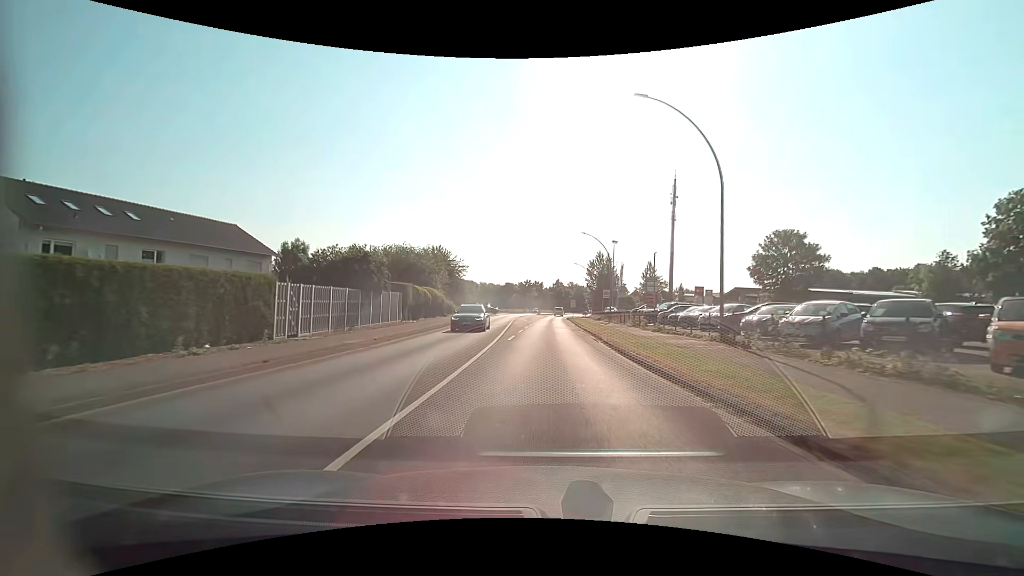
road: primary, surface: asphalt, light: Day
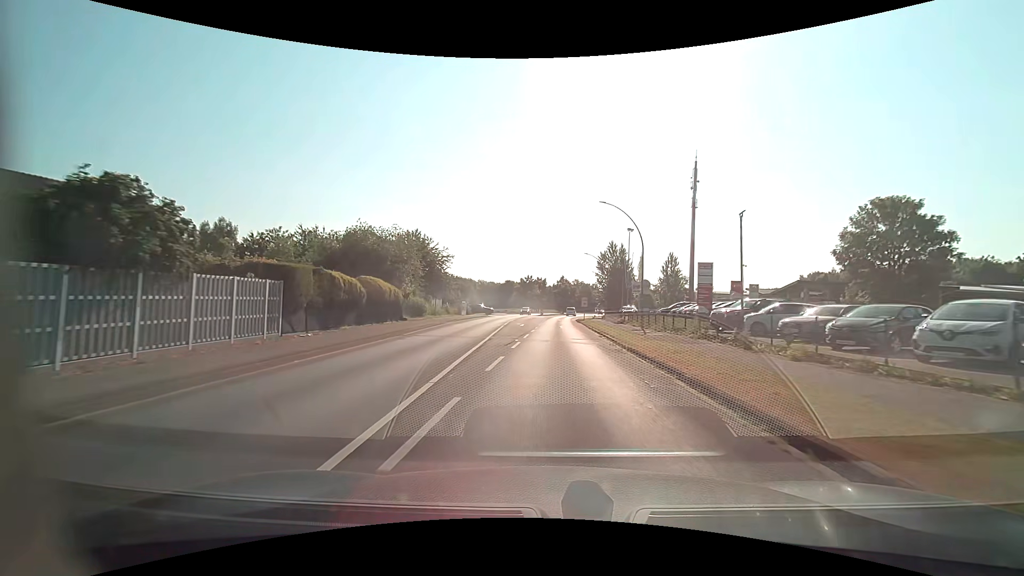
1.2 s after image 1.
(-0.1, +16.1) m; -1°
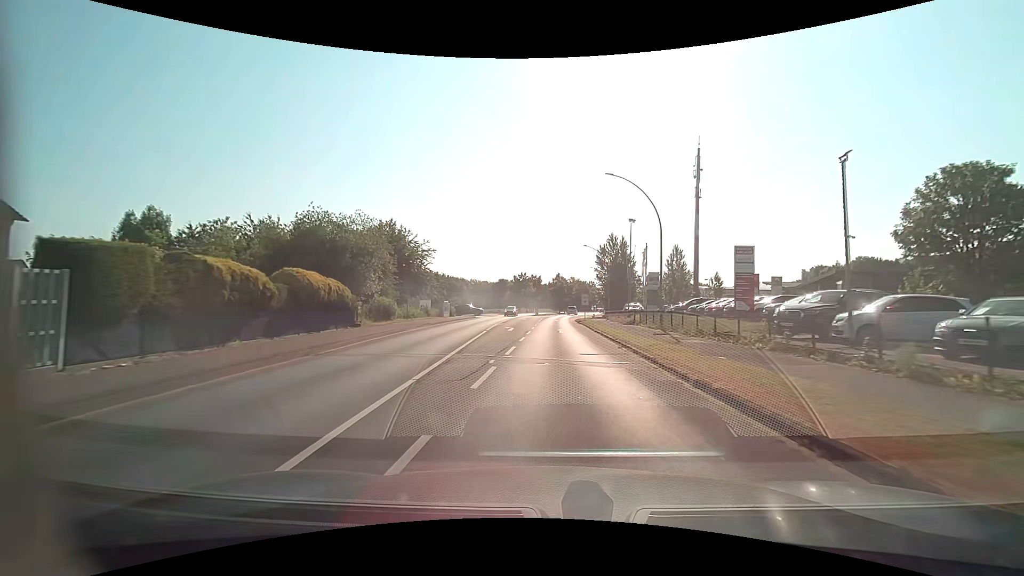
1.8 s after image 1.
(+0.1, +8.1) m; +1°
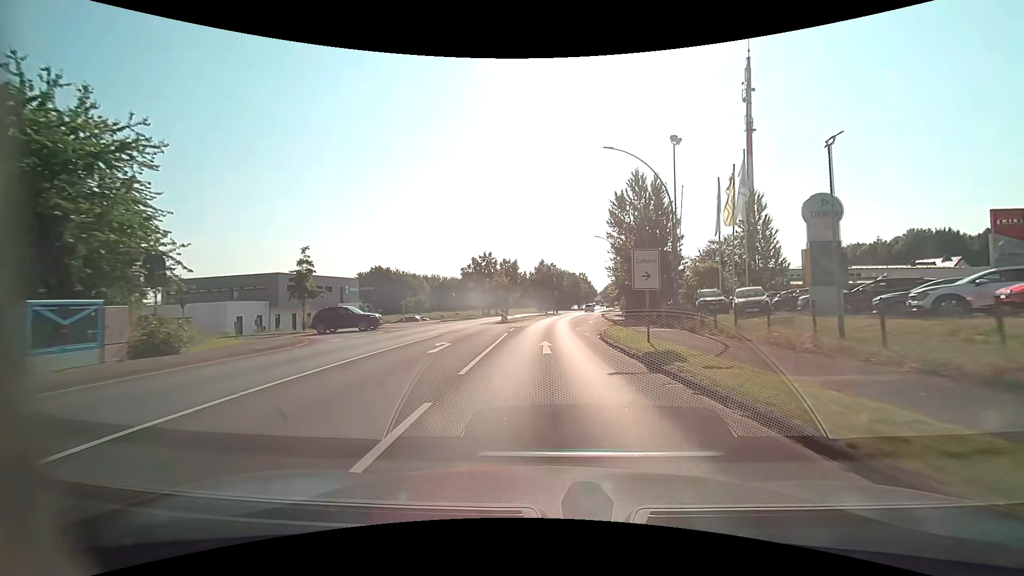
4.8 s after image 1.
(+0.7, +40.5) m; +2°
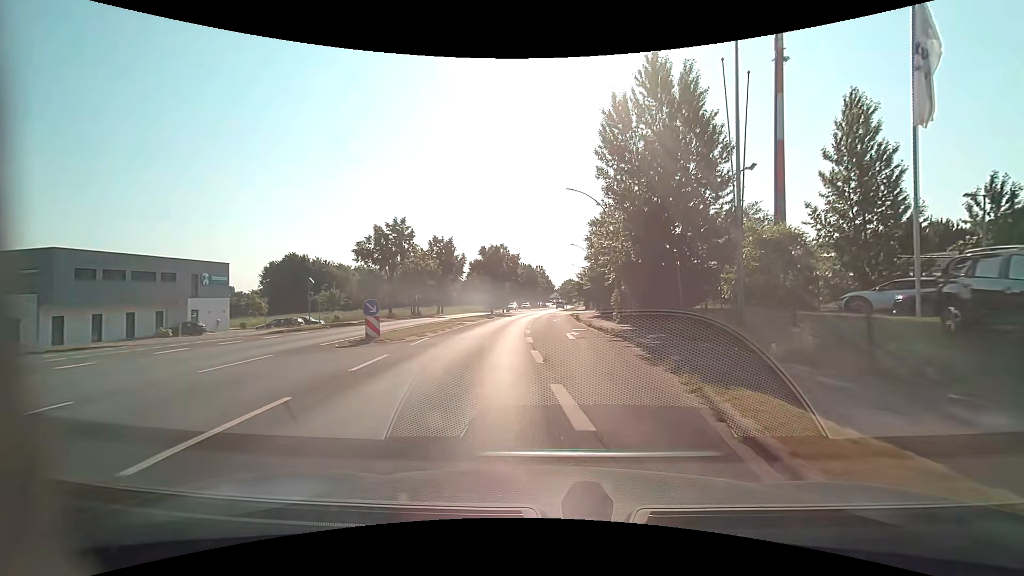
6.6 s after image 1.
(+0.9, +24.2) m; +5°
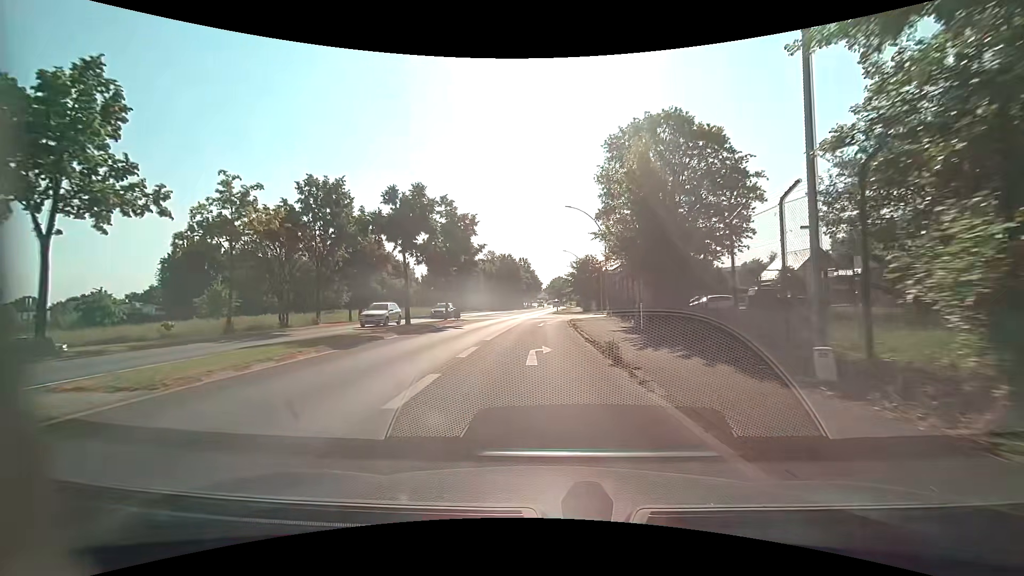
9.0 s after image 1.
(+0.8, +28.7) m; +1°
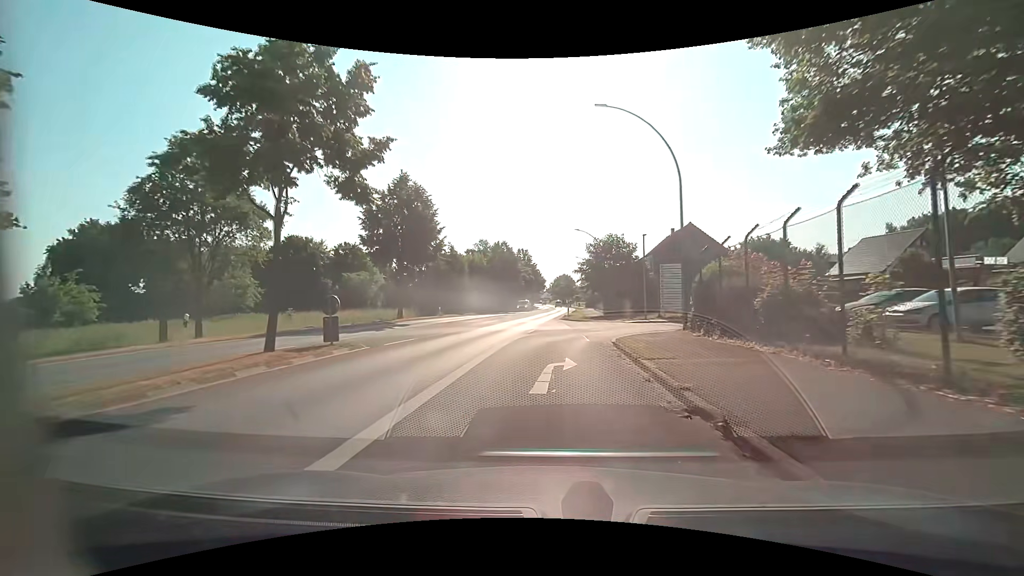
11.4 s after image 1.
(+0.1, +22.9) m; 0°
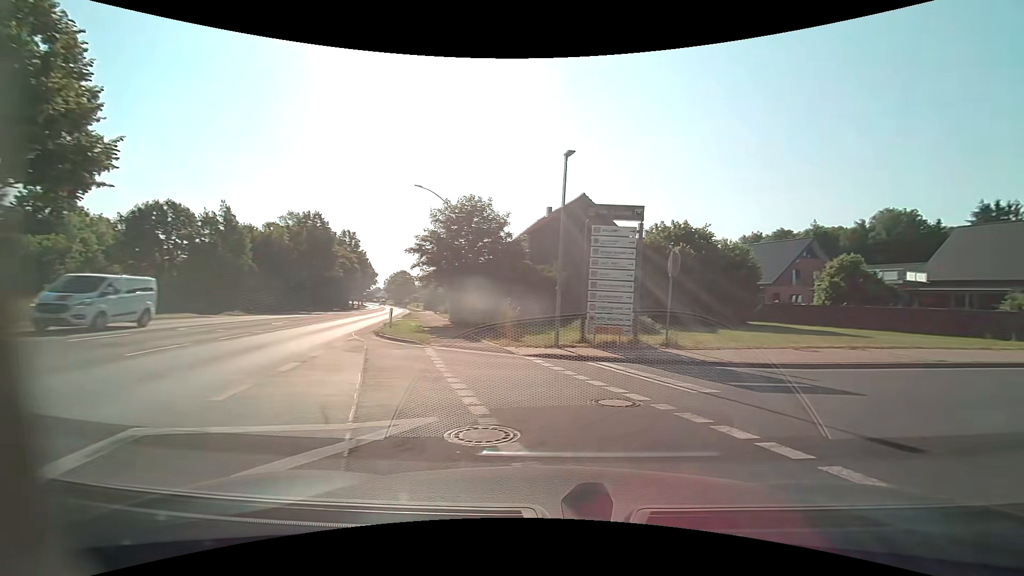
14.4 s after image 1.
(+1.2, +20.8) m; +16°
